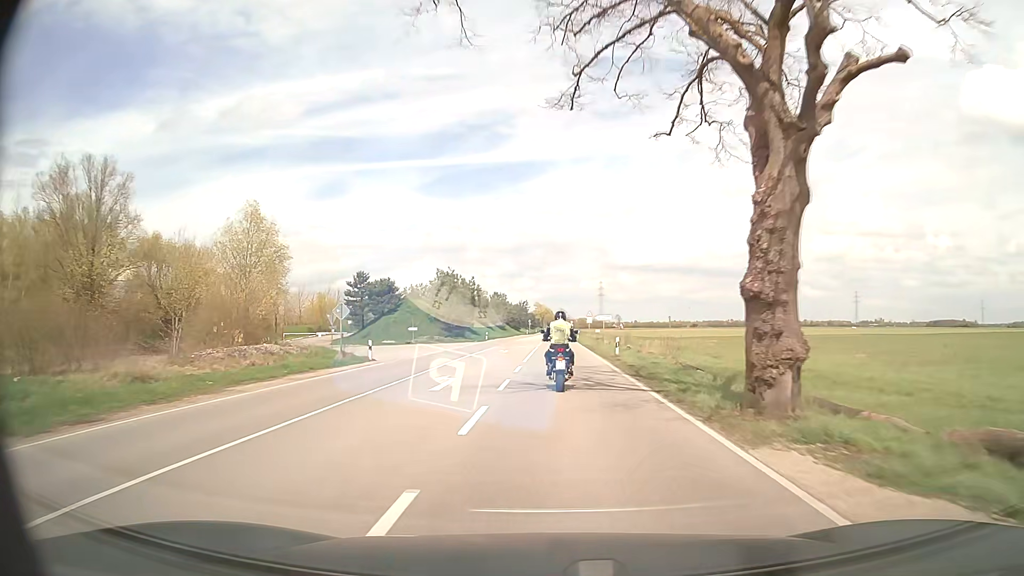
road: secondary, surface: asphalt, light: Day
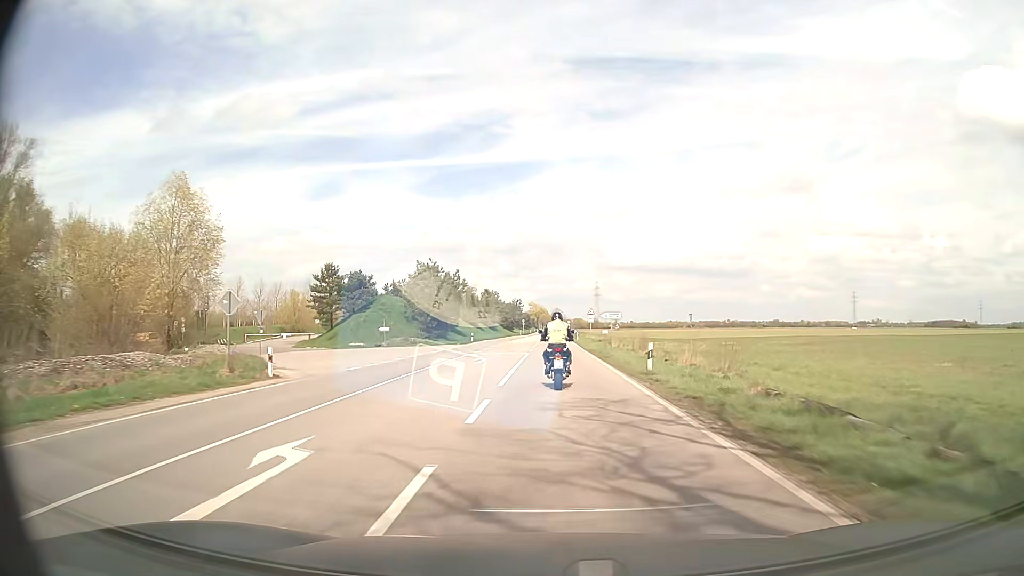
(0.0, +11.0) m; +1°
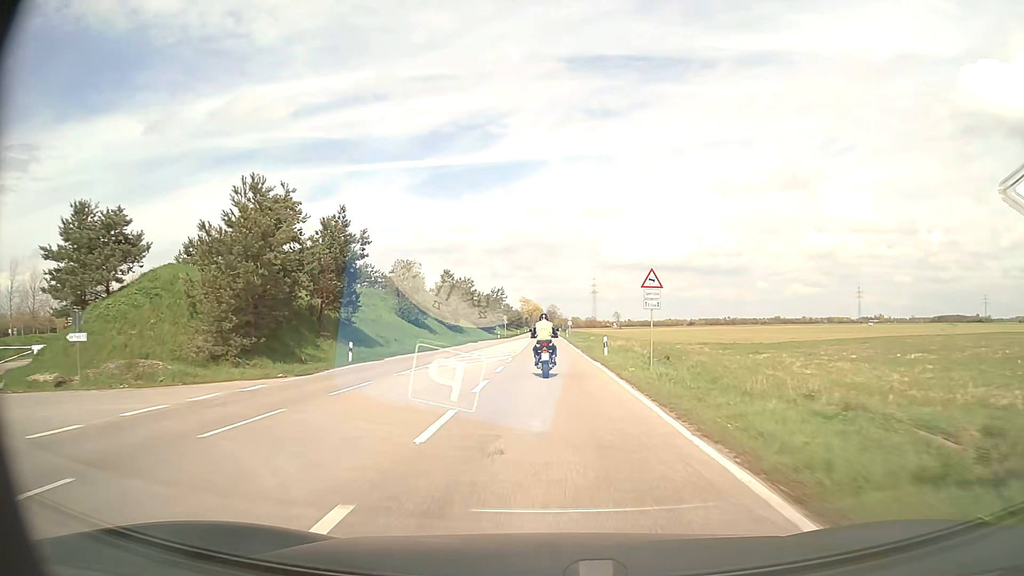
(+0.3, +43.5) m; 0°
(0, +10) (0, +20) (0, +30) (0, +40) (0, +50) (0, +60) (0, +70) (0, +80) (0, +90) (0, +100) m
